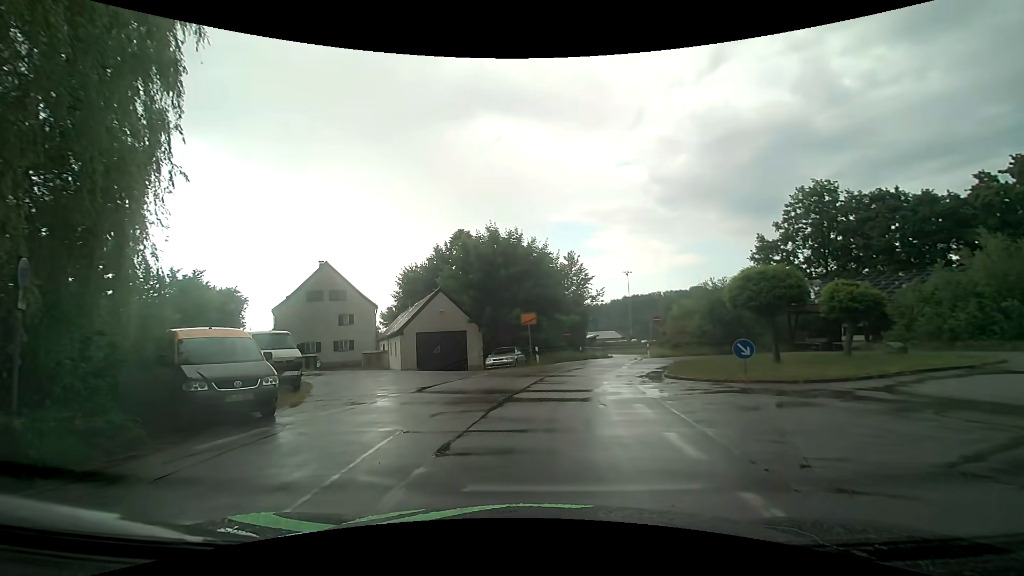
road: residential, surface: asphalt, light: Day
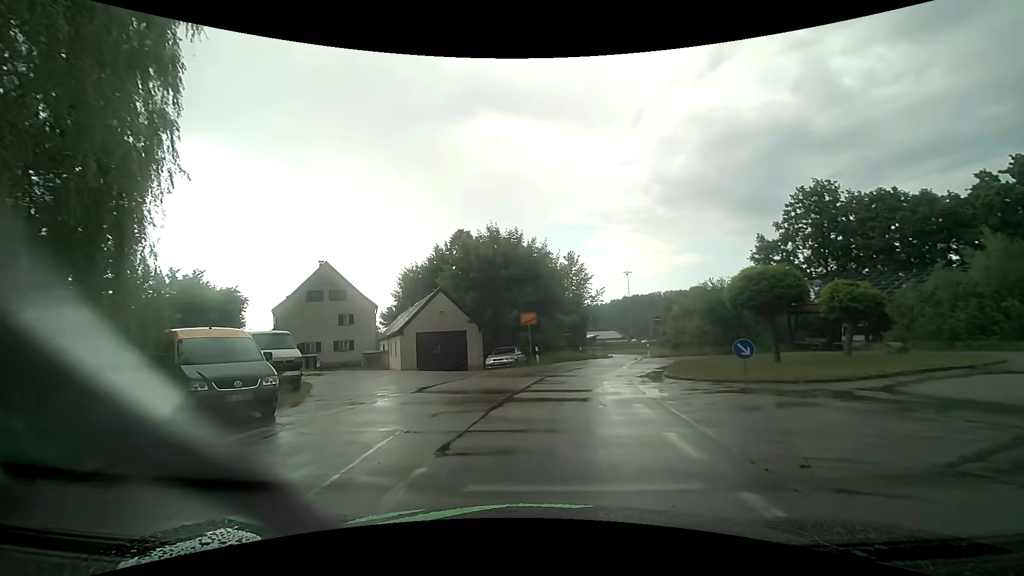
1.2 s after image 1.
(0.0, 0.0) m; 0°
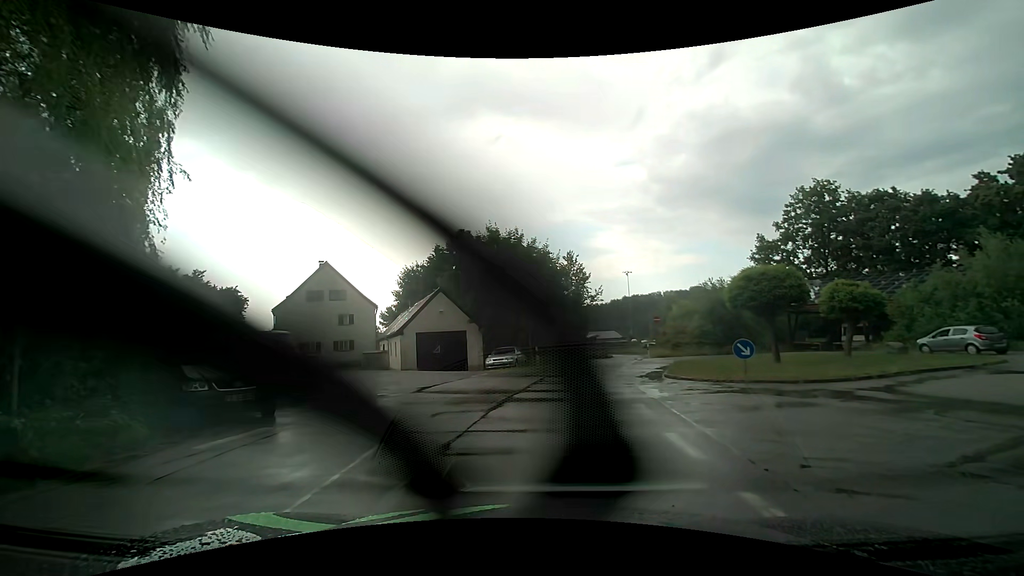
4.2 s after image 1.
(0.0, 0.0) m; 0°
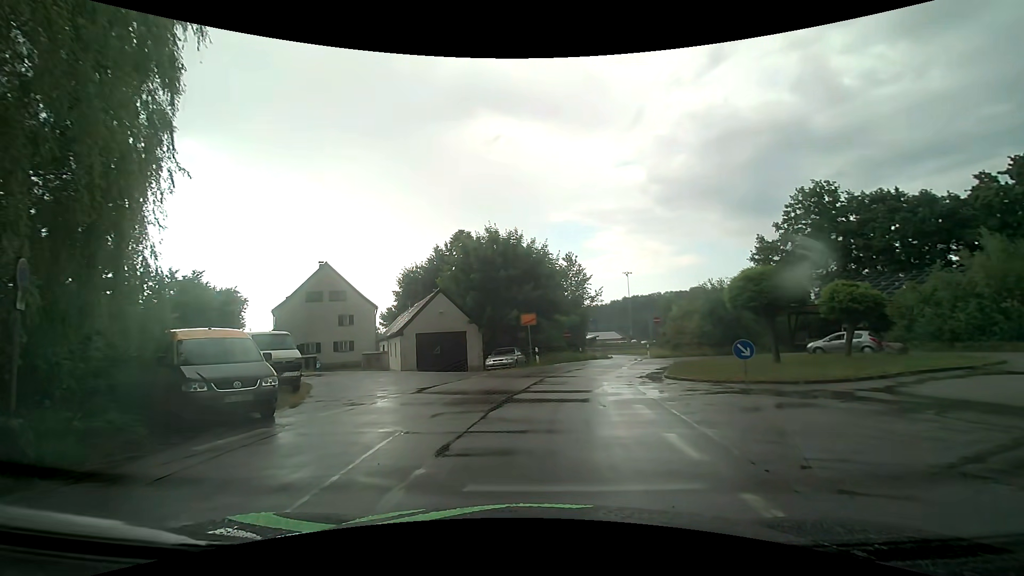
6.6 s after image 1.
(0.0, 0.0) m; 0°
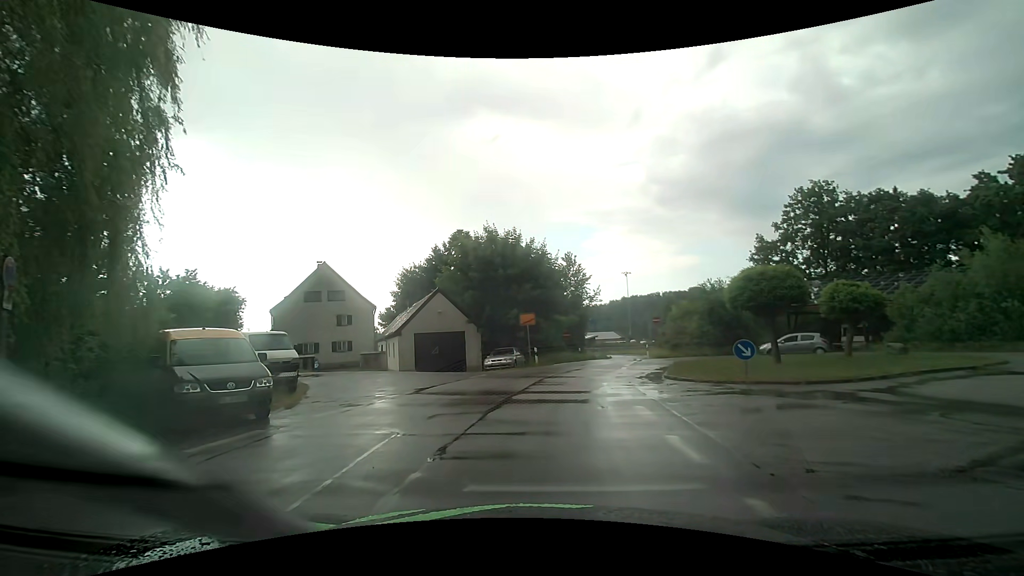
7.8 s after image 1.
(0.0, +0.1) m; 0°
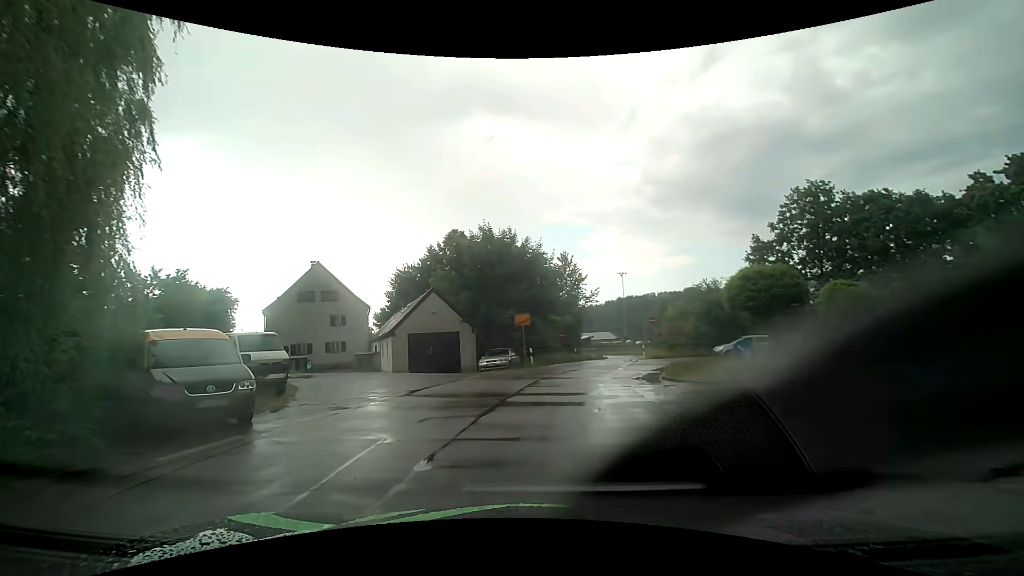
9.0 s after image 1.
(0.0, +0.4) m; 0°
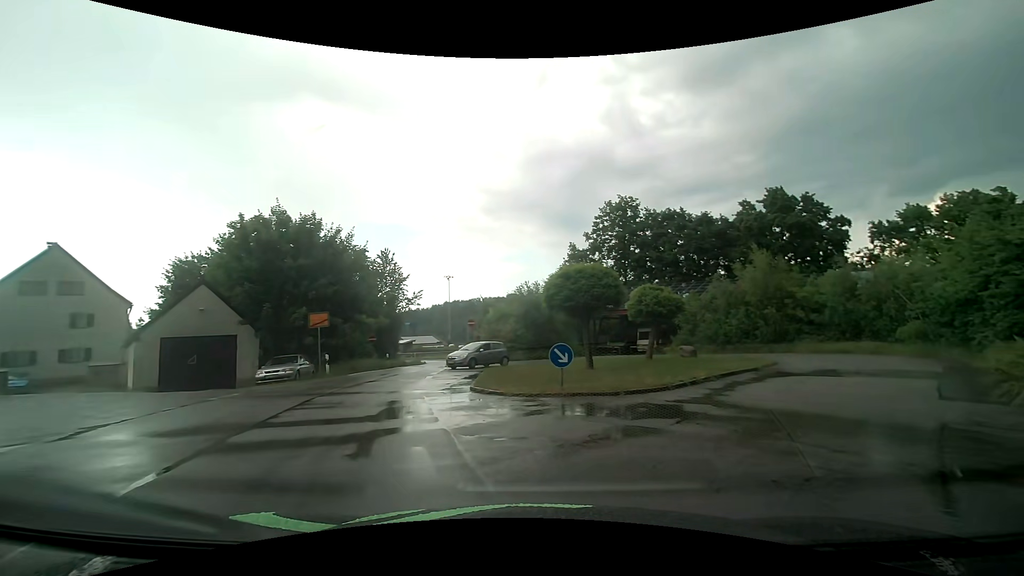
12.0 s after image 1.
(+0.2, +3.4) m; +20°
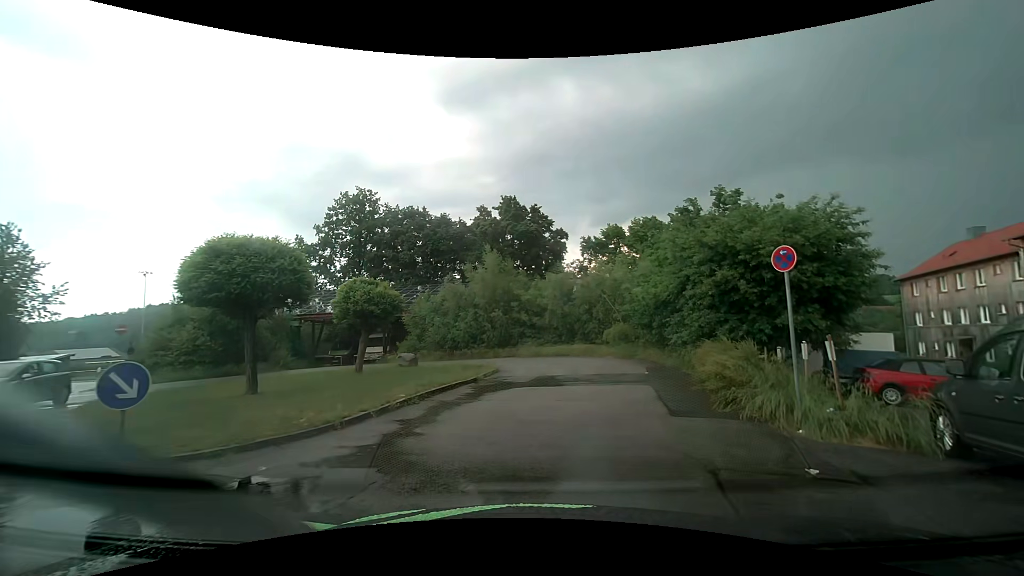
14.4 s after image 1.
(+1.4, +4.9) m; +29°
(+1, +10) (+2, +20) (-2, +28) (-12, +30) (-19, +23) (-17, +13) (-12, +5) (-6, -3) (+2, -10) (+10, -16) m
